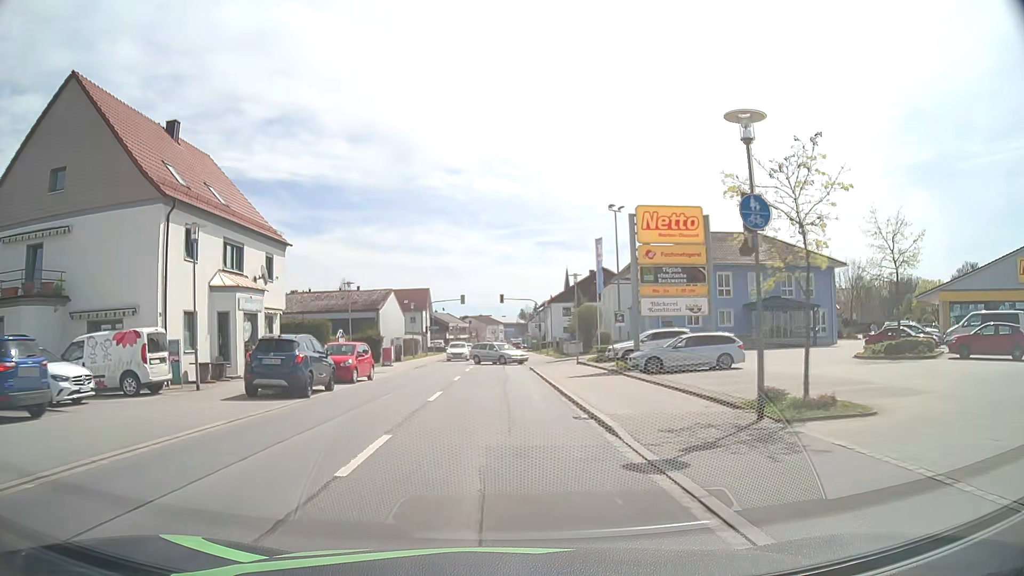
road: primary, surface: asphalt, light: Day
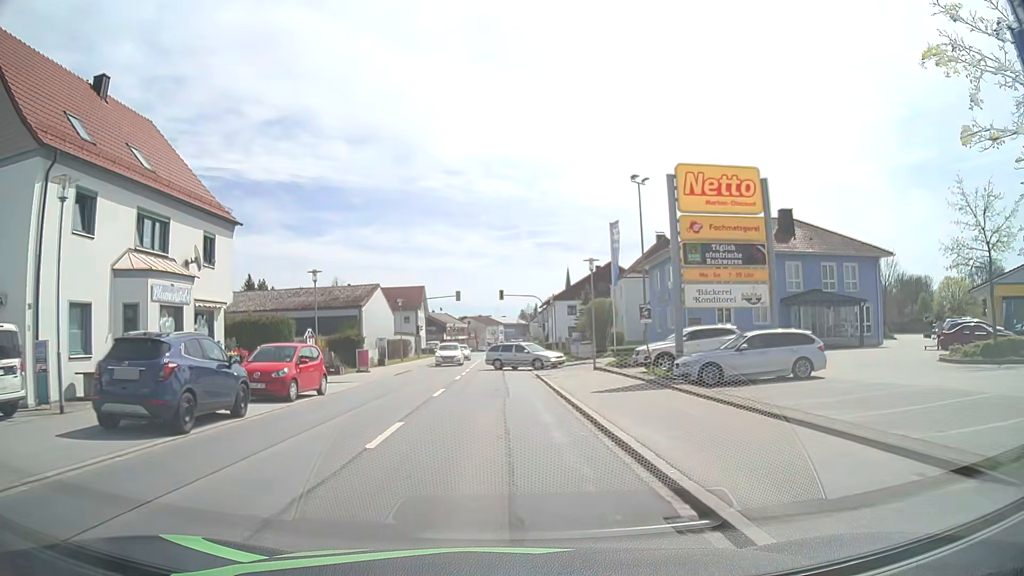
(0.0, +7.1) m; 0°
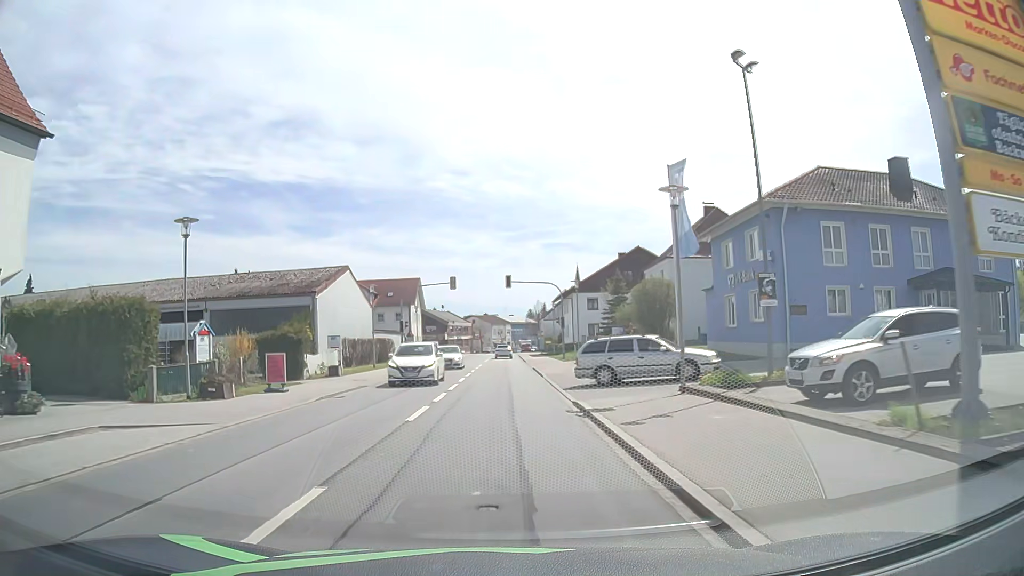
(-0.1, +14.4) m; -1°
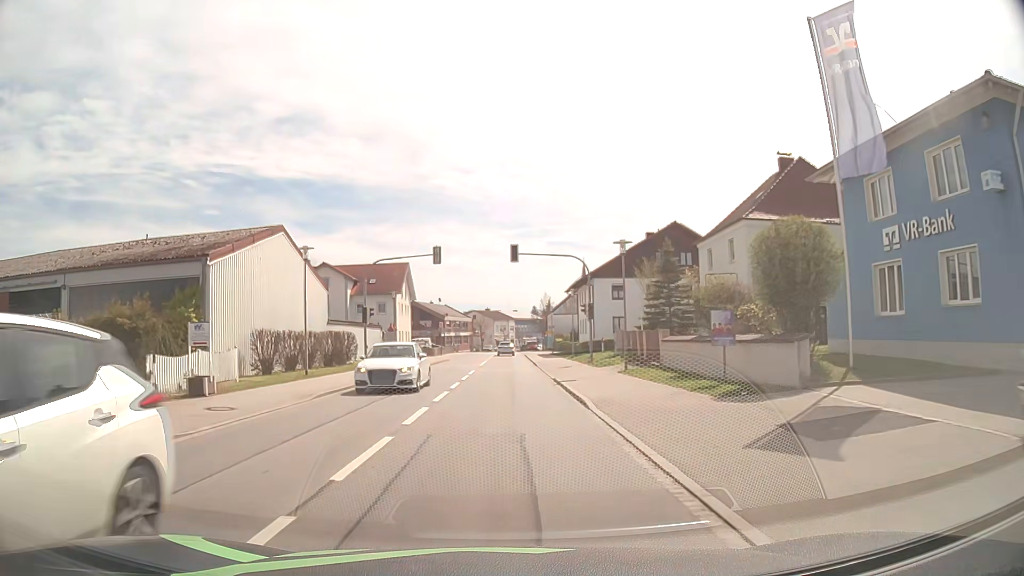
(-0.1, +14.8) m; 0°
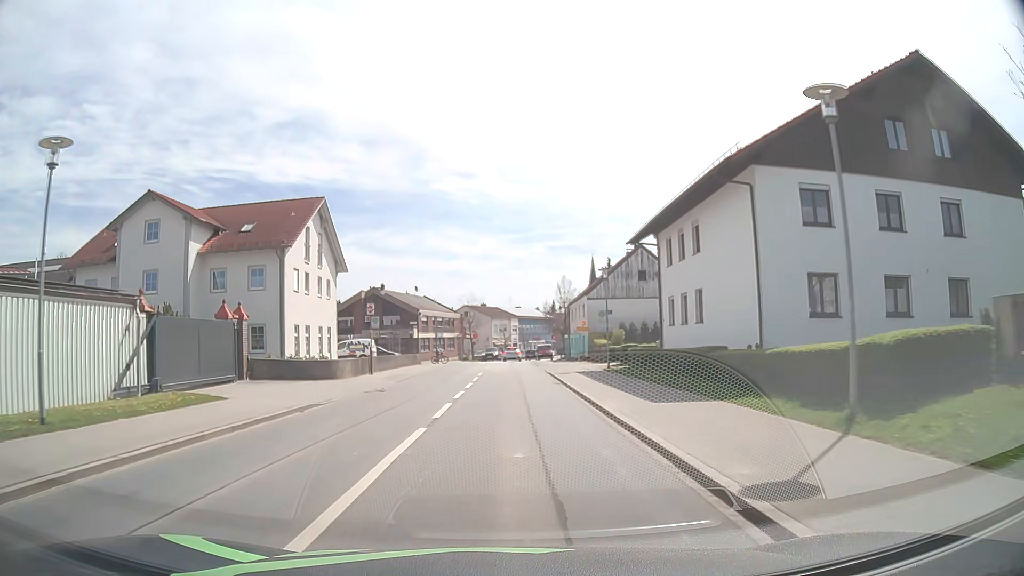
(0.0, +38.9) m; 0°
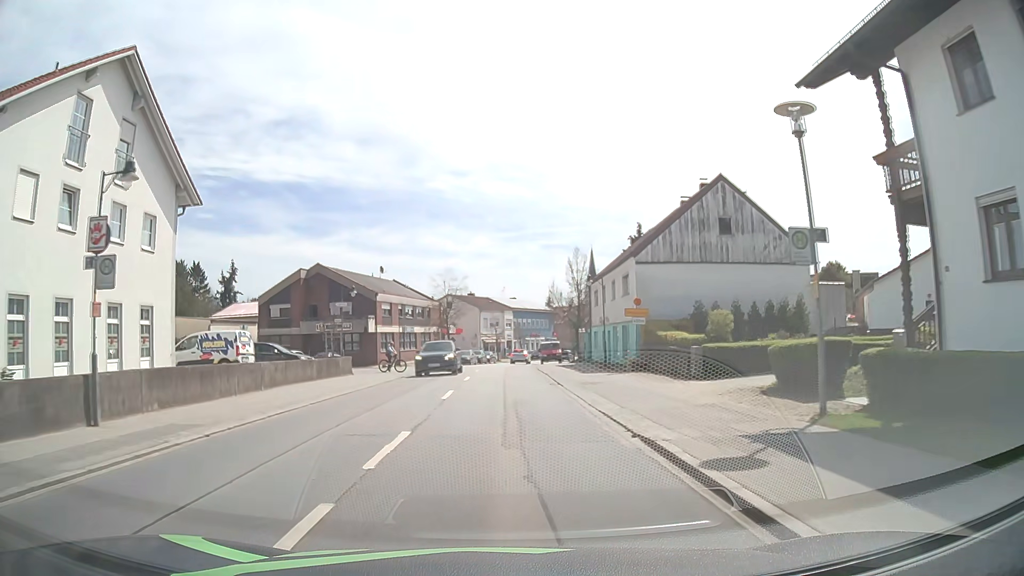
(+0.2, +23.9) m; +1°
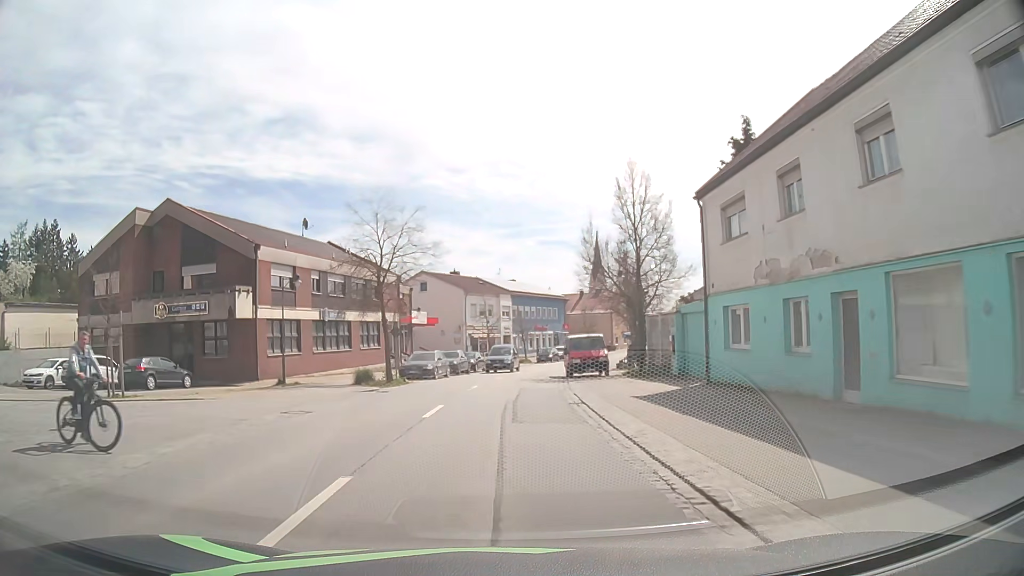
(0.0, +30.2) m; 0°
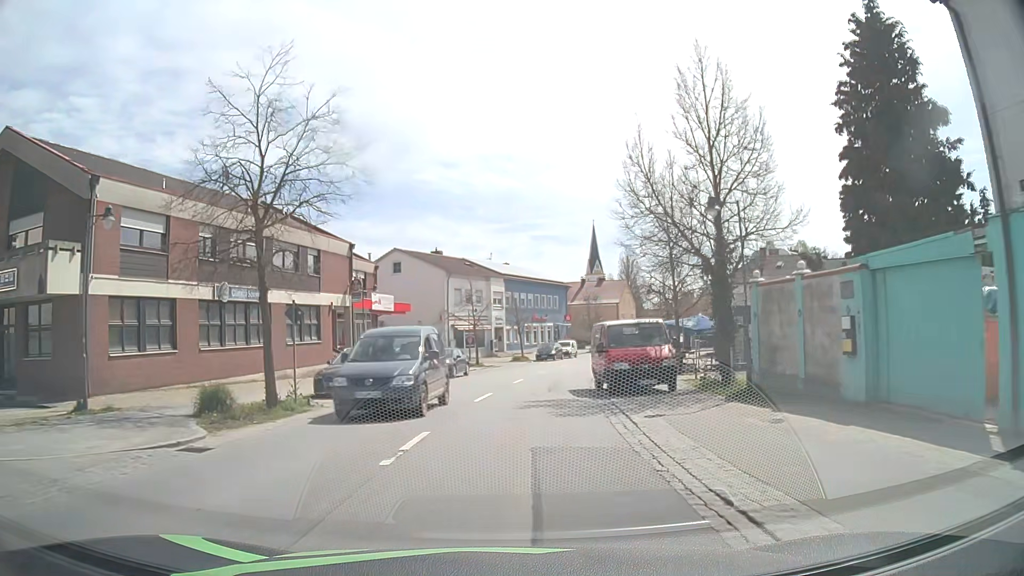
(+0.1, +14.2) m; +1°
